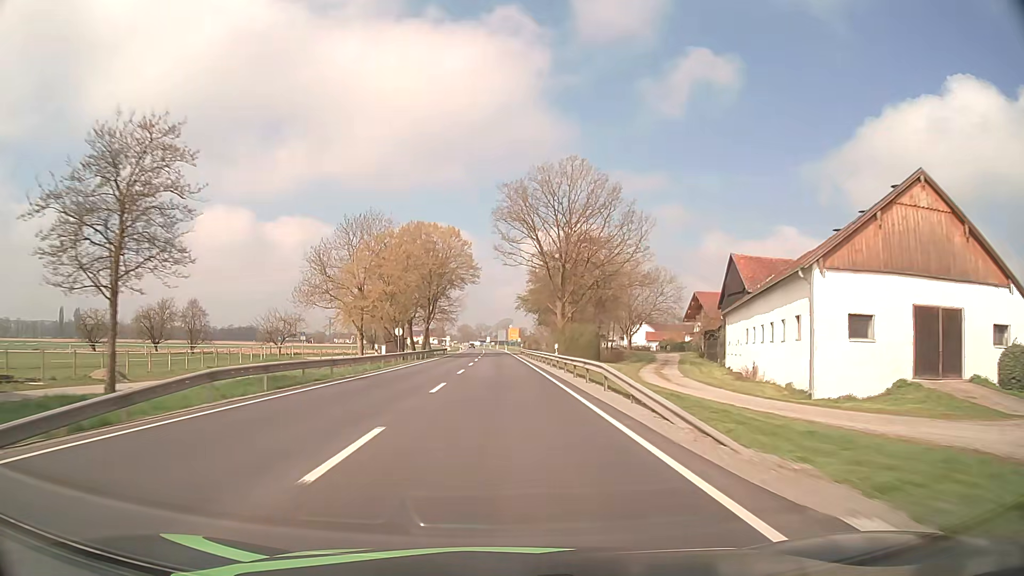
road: primary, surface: asphalt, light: Day
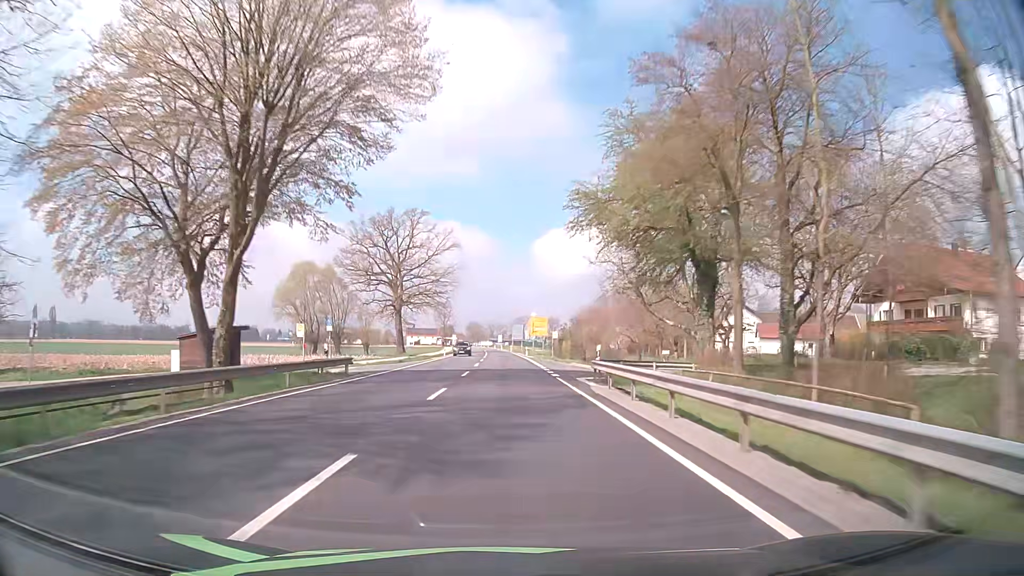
(-0.6, +63.3) m; -1°
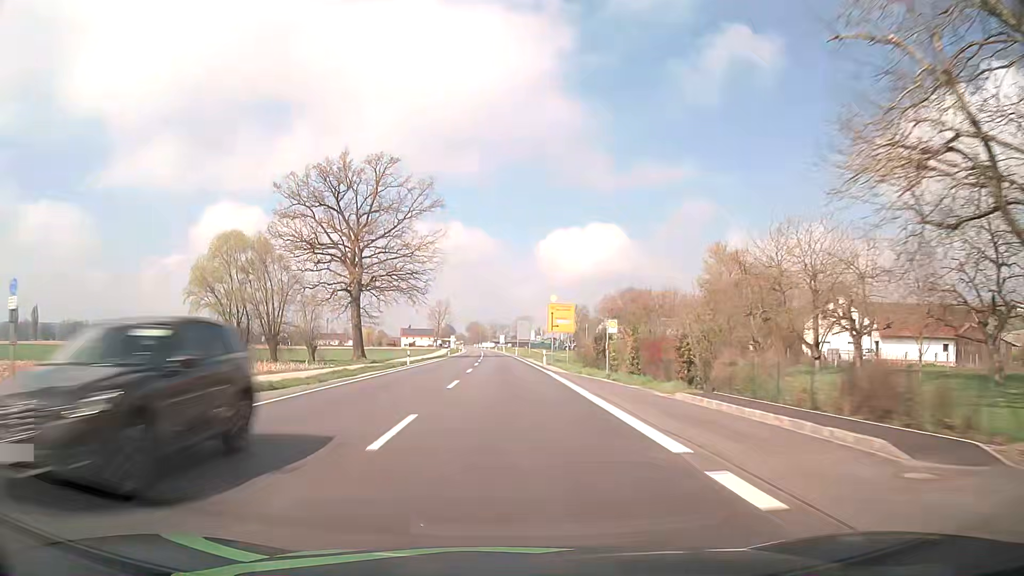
(-0.1, +31.7) m; -1°
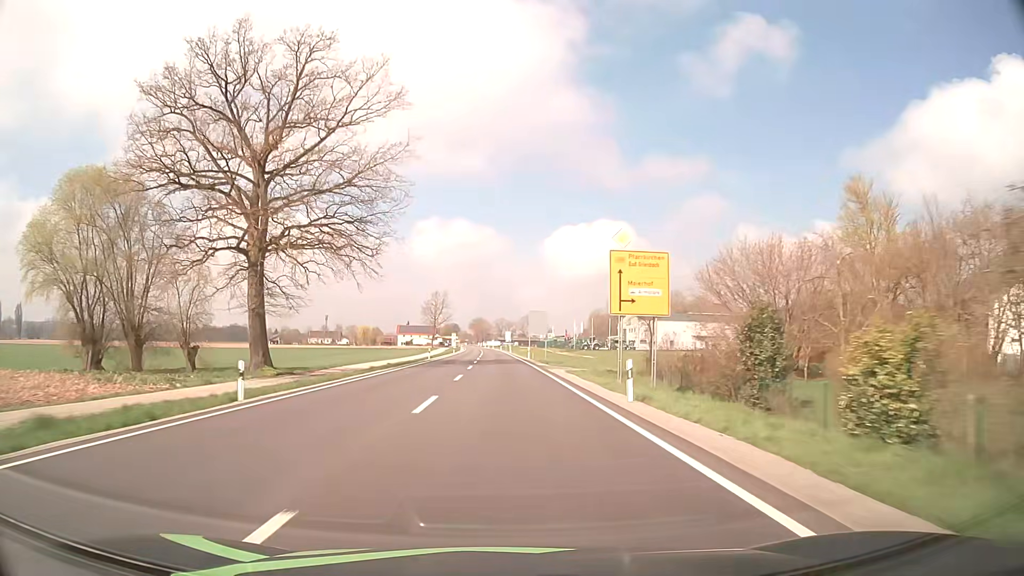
(0.0, +31.7) m; 0°
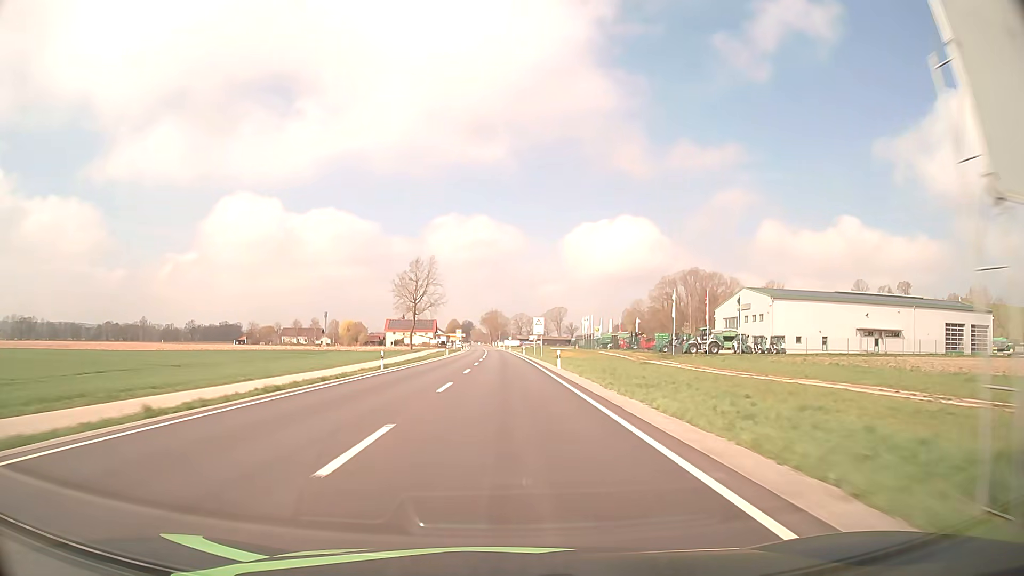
(-0.9, +79.3) m; -2°
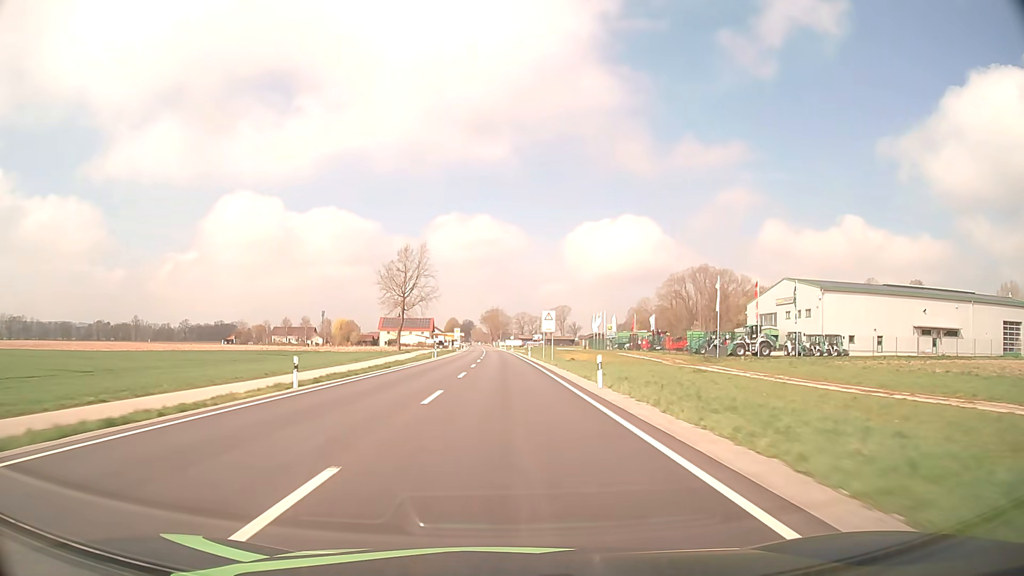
(0.0, +15.9) m; 0°
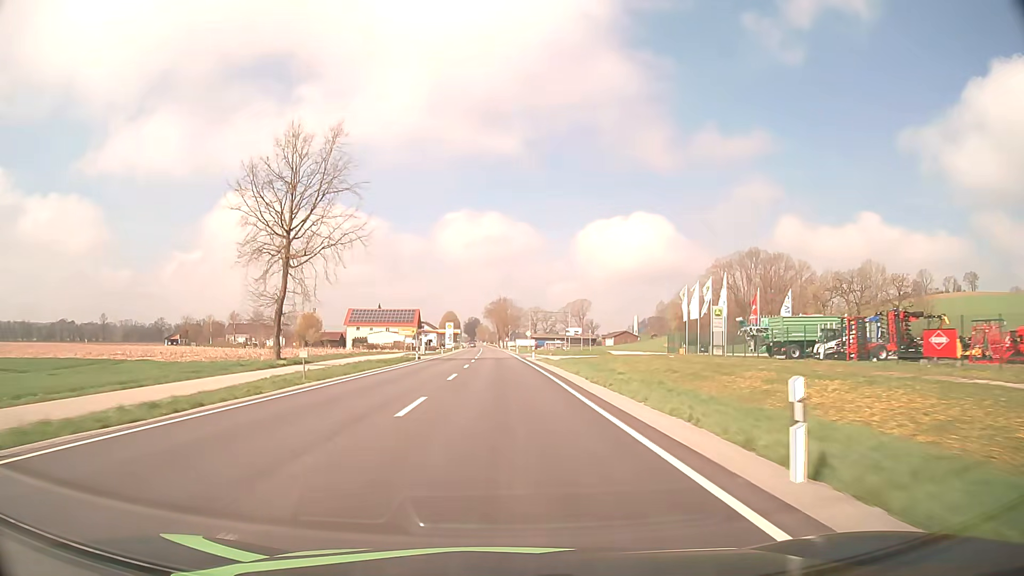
(-0.4, +63.4) m; -1°
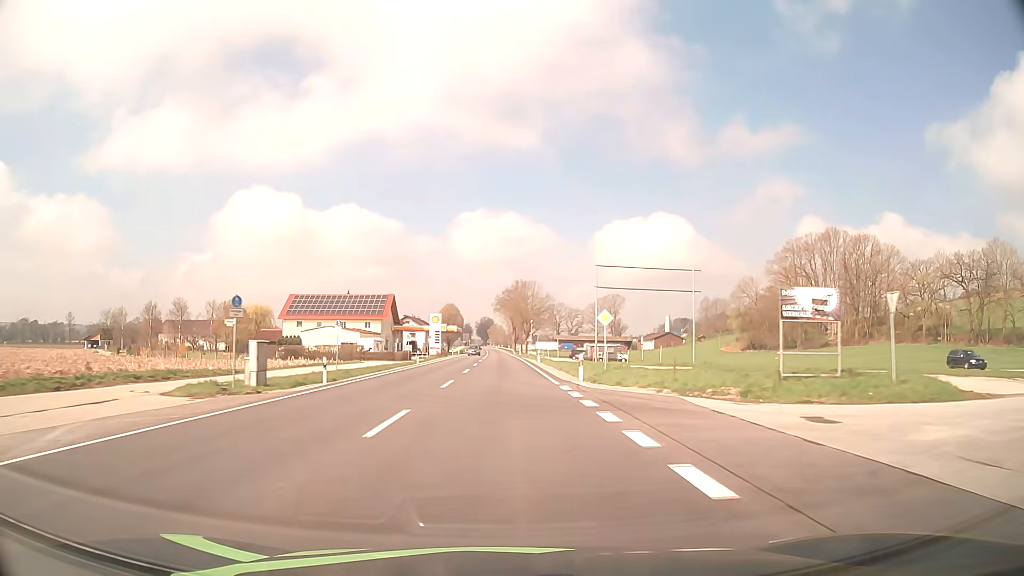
(-0.8, +63.3) m; -1°
(0, +10) (0, +20) (0, +30) (0, +40) (0, +50) (0, +60) (0, +70) (0, +80) (-1, +90) (-1, +100) m
